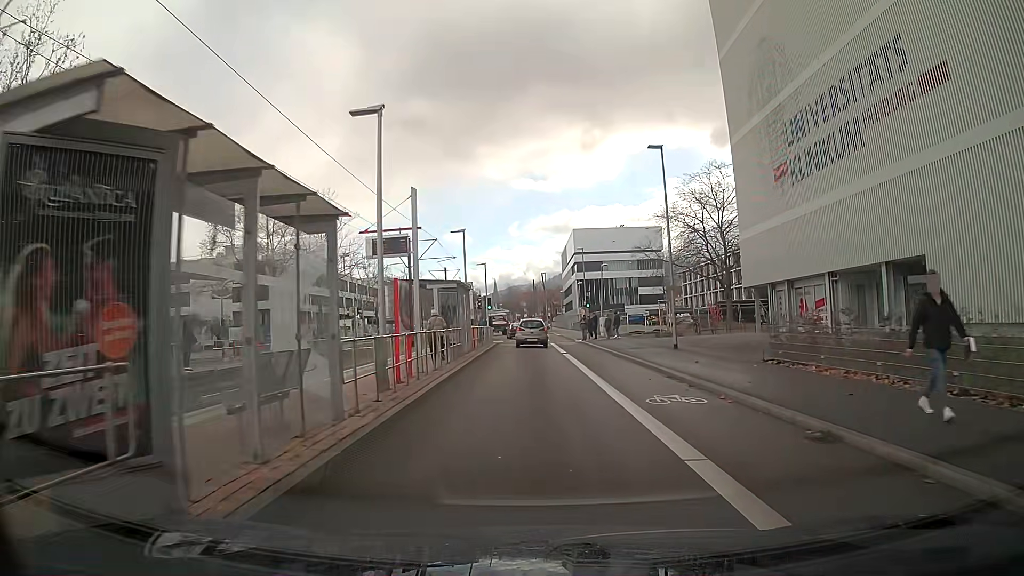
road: secondary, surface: asphalt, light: Day
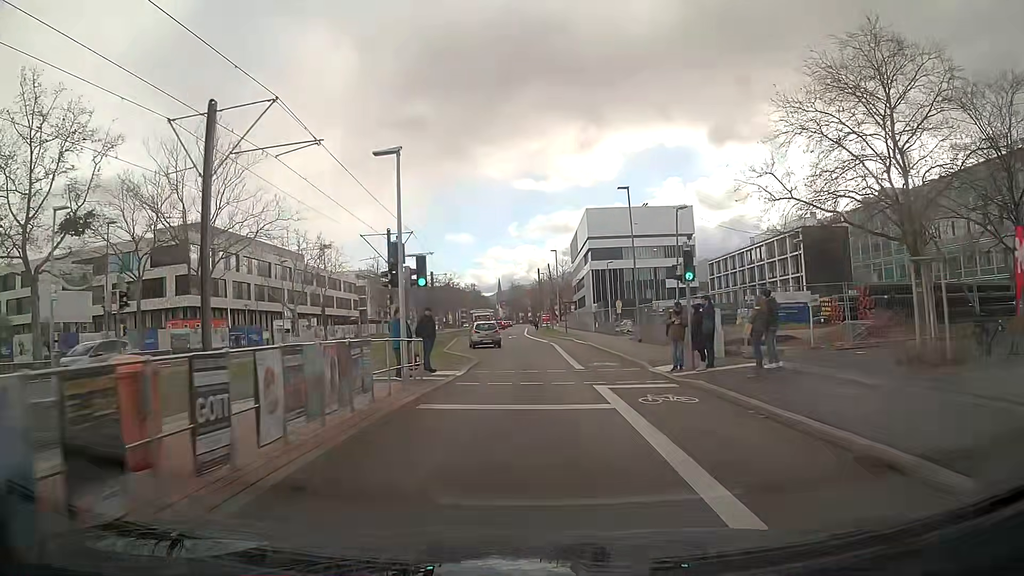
(-0.1, +29.7) m; -1°
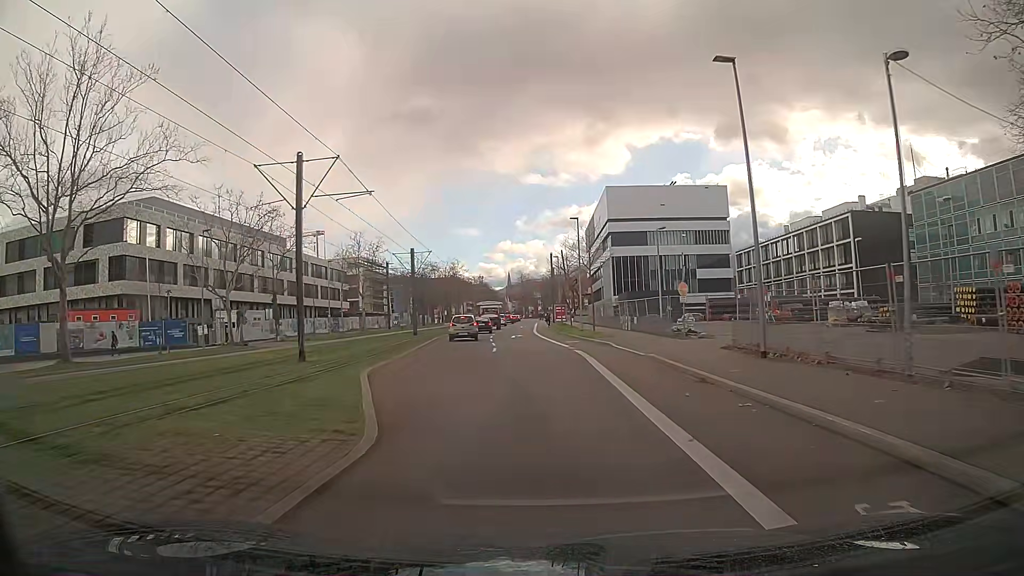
(-0.1, +18.1) m; -1°
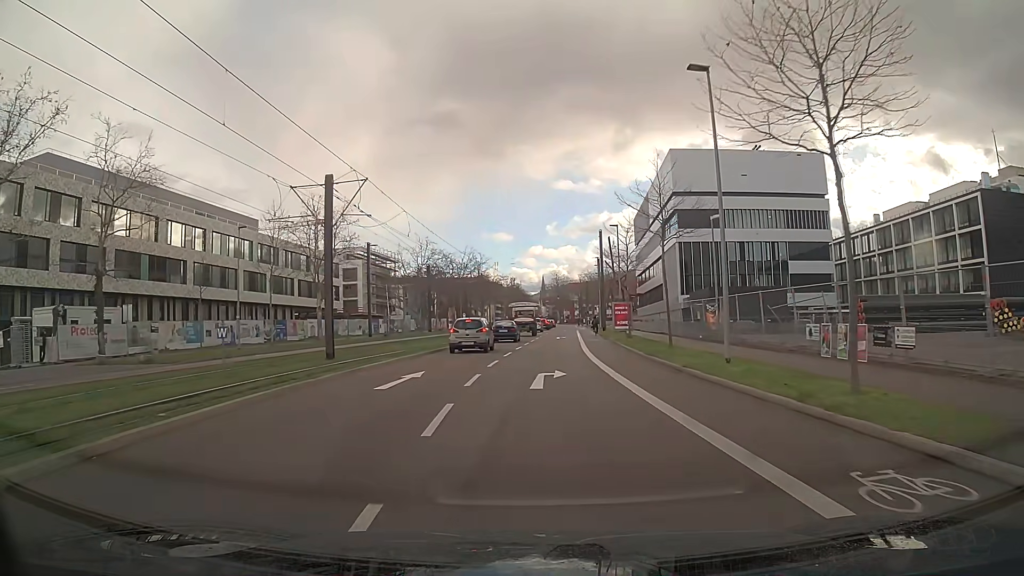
(-0.8, +30.9) m; -3°
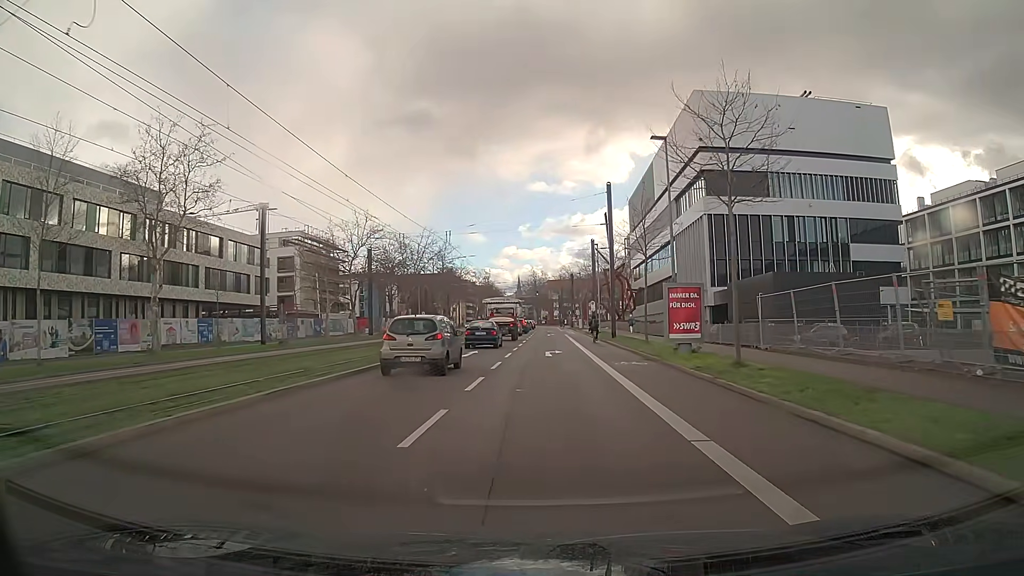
(+0.4, +24.9) m; +2°
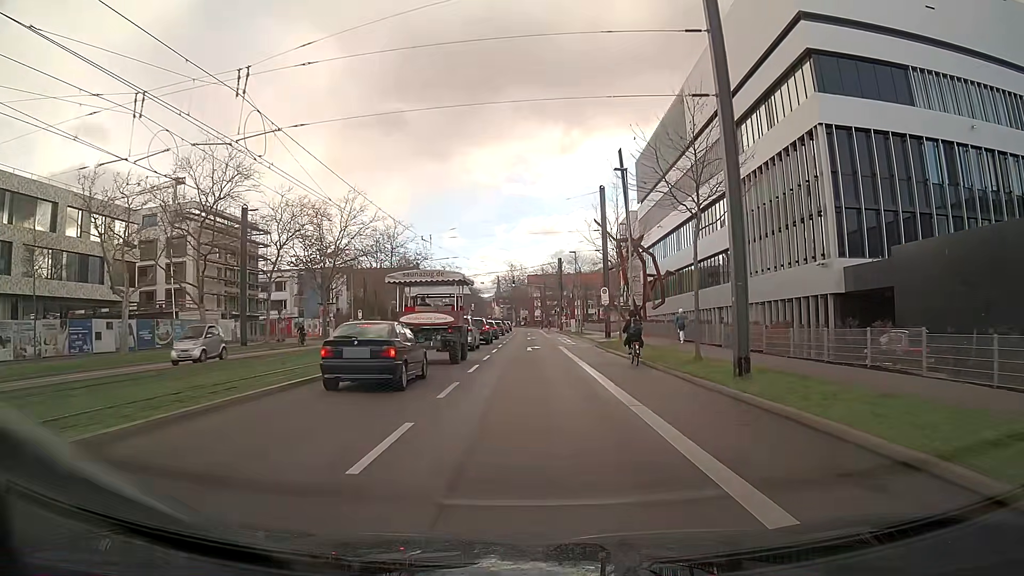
(+0.5, +31.4) m; +1°
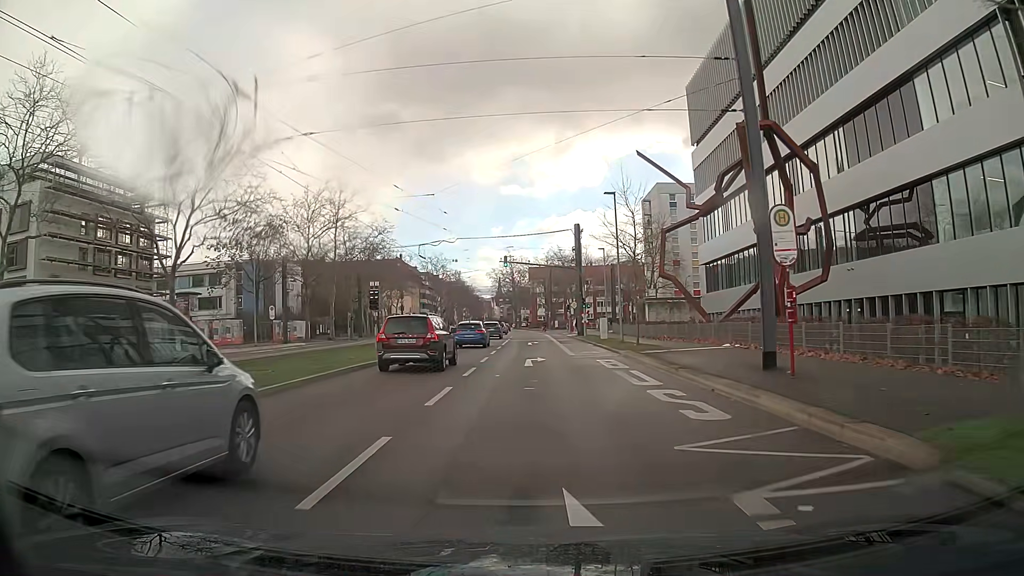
(0.0, +31.4) m; 0°
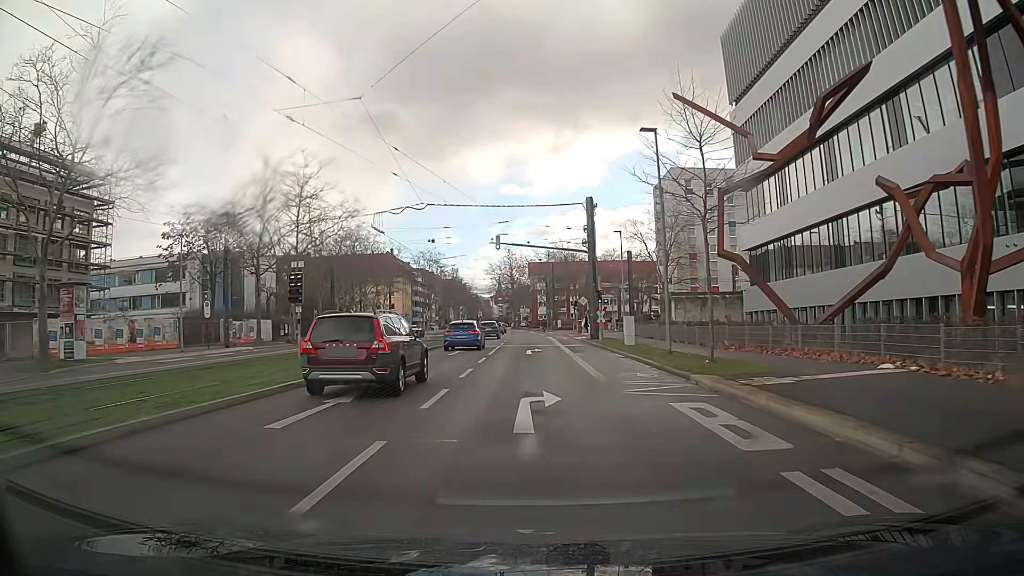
(0.0, +12.4) m; 0°
